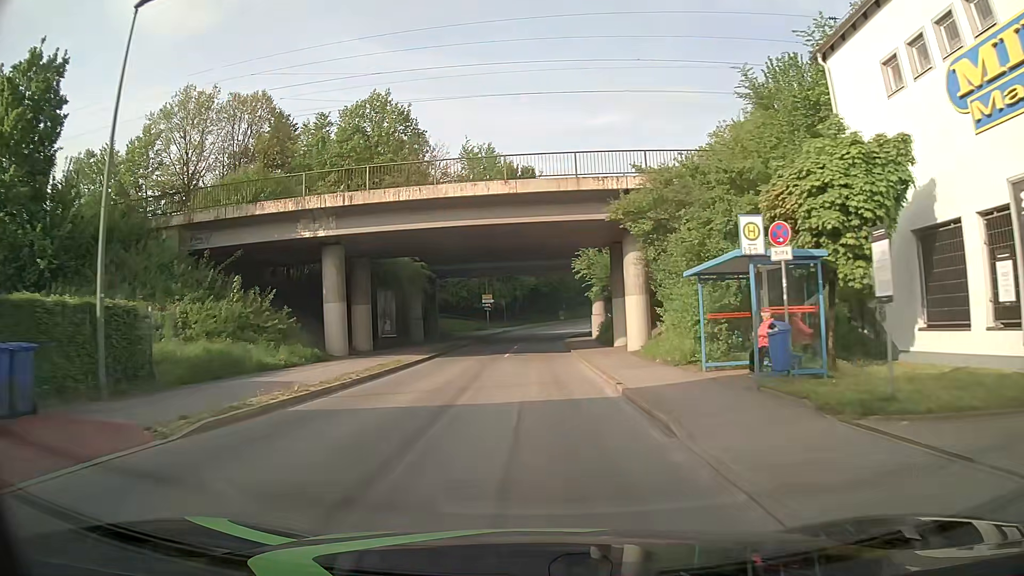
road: unclassified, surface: asphalt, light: Day
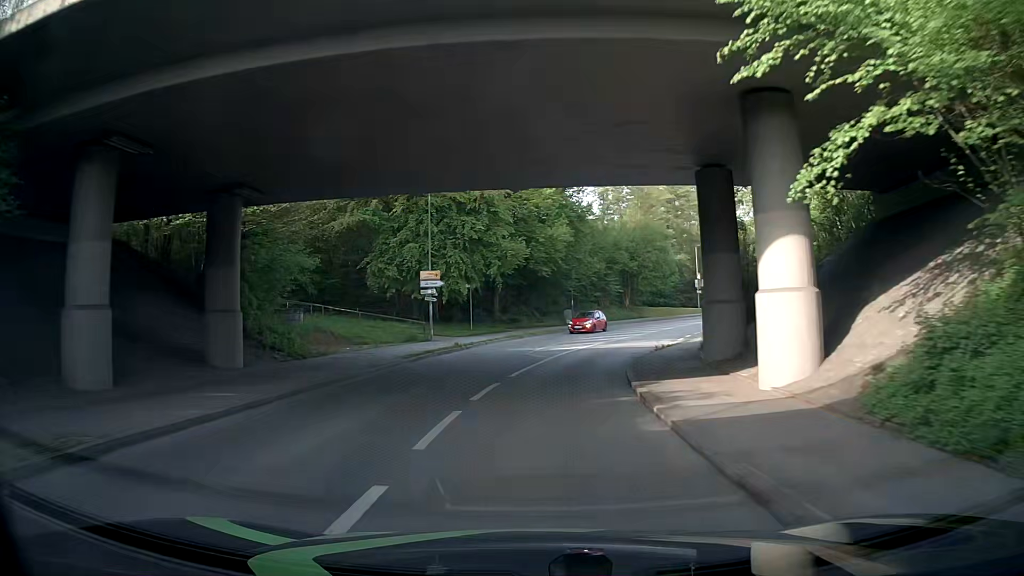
(-0.2, +35.5) m; 0°
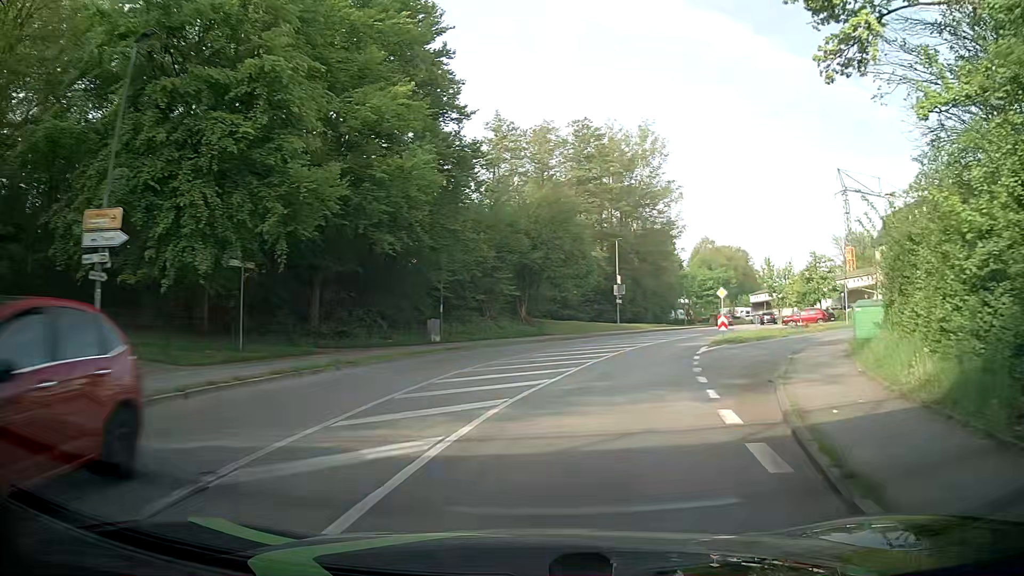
(+1.2, +21.8) m; +8°
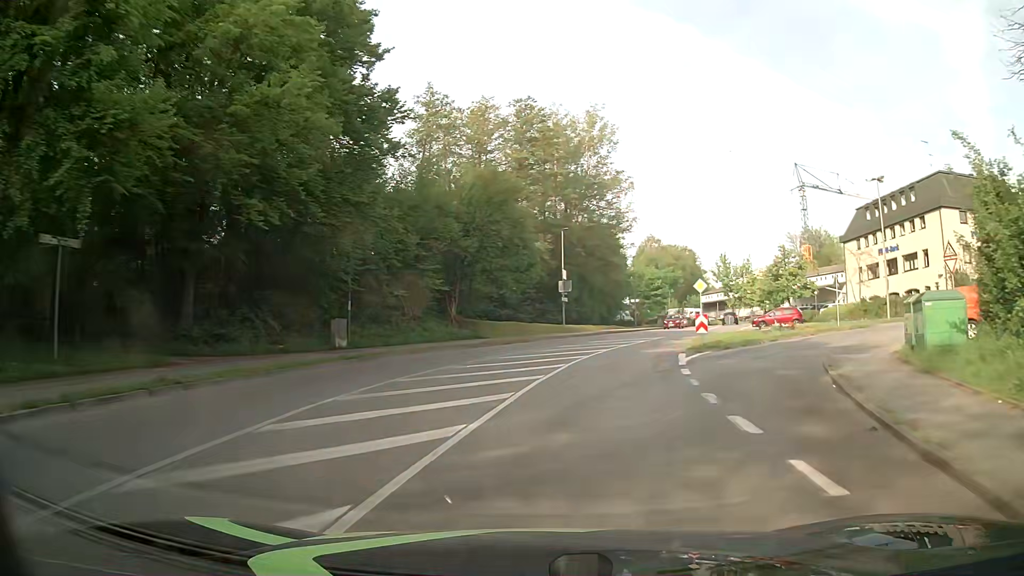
(+0.4, +7.3) m; +7°
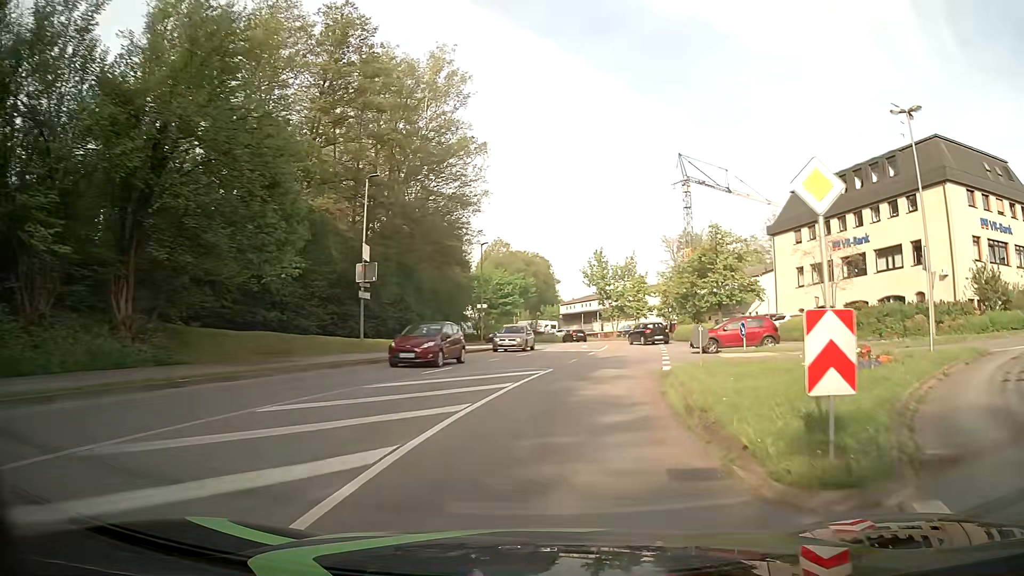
(+2.9, +21.9) m; +15°
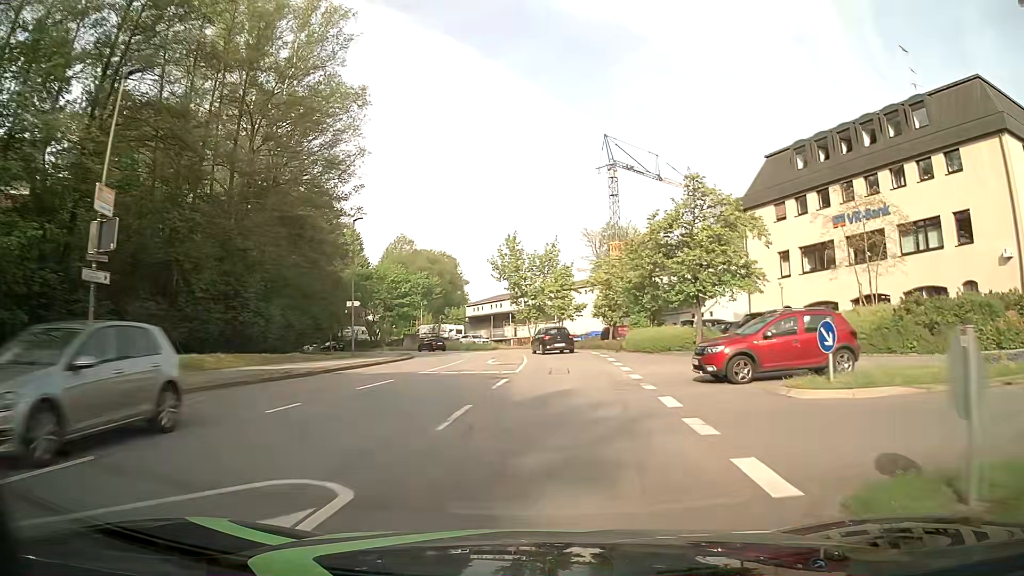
(+1.1, +14.7) m; +7°
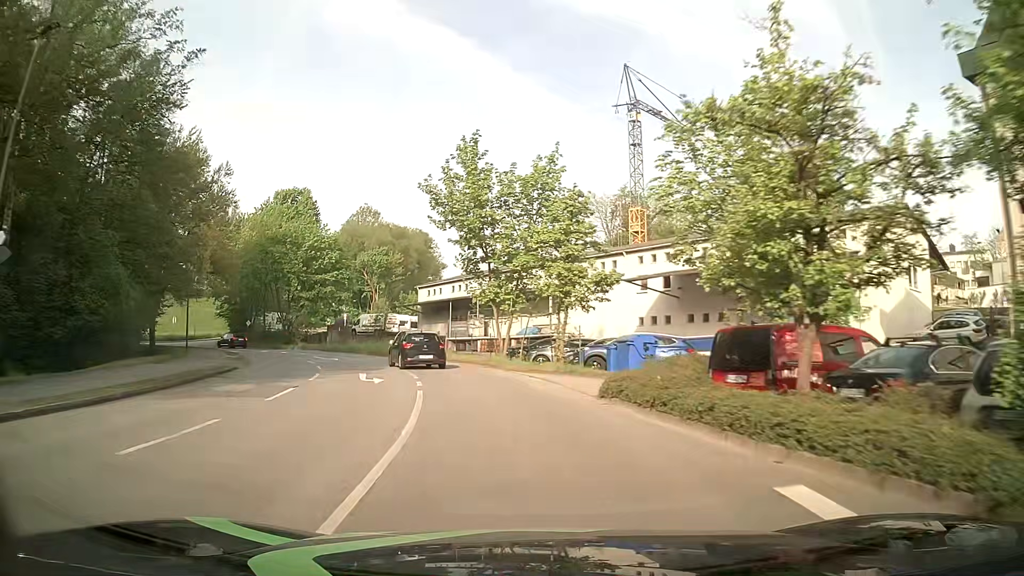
(+1.0, +28.4) m; +1°
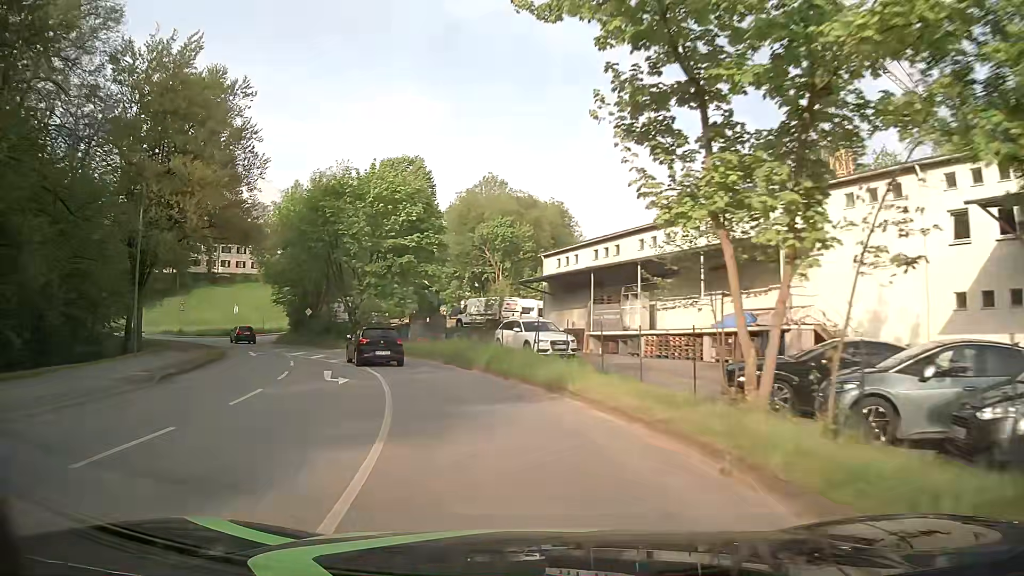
(-2.1, +20.0) m; -13°
(-1, +10) (-3, +20) (-7, +29) (-12, +38) (-18, +45) (-25, +53) (-33, +59) (-41, +64) (-50, +69) (-60, +72) m
